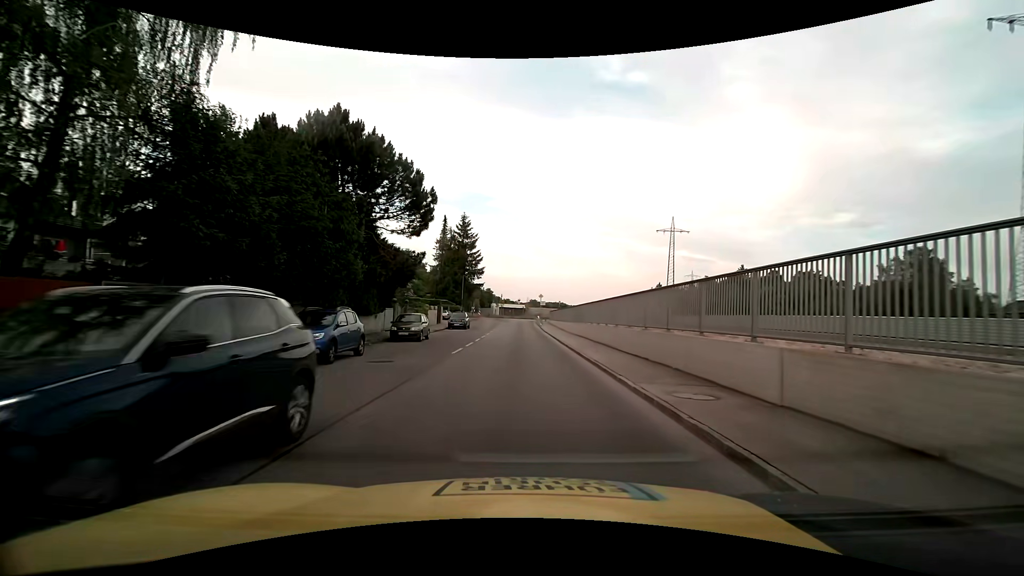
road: residential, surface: asphalt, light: Day
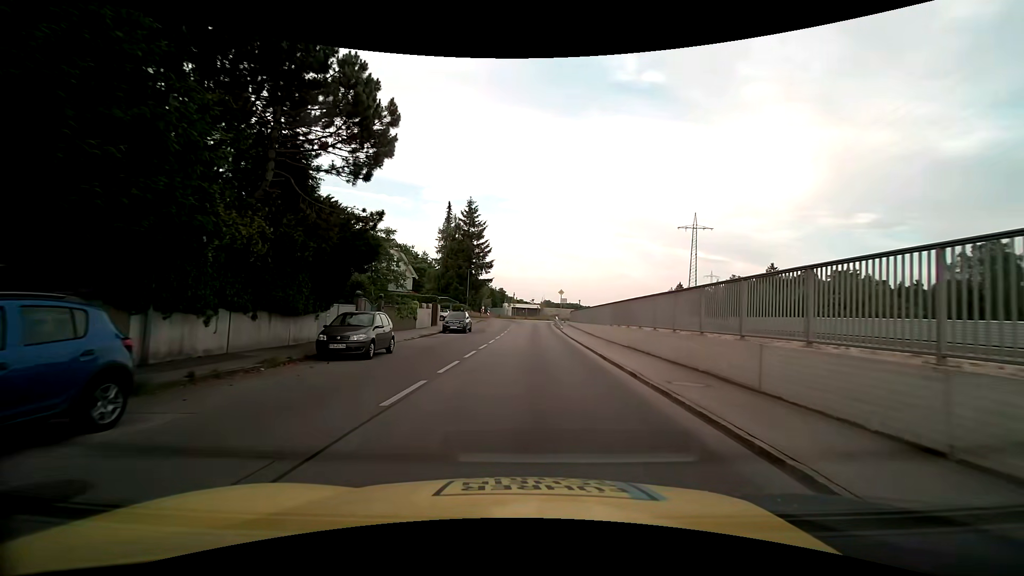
(-0.3, +10.9) m; -2°
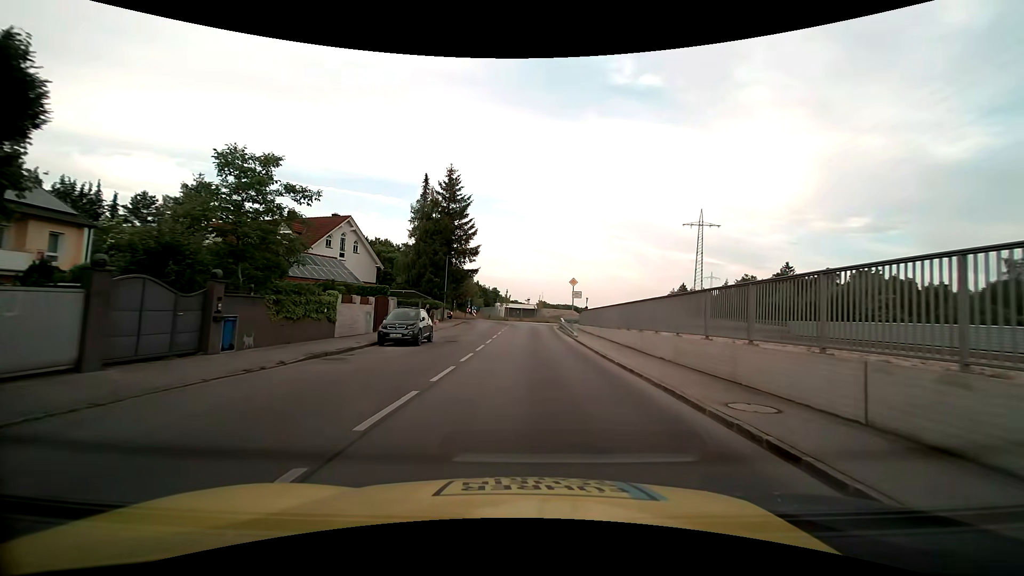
(0.0, +15.2) m; 0°
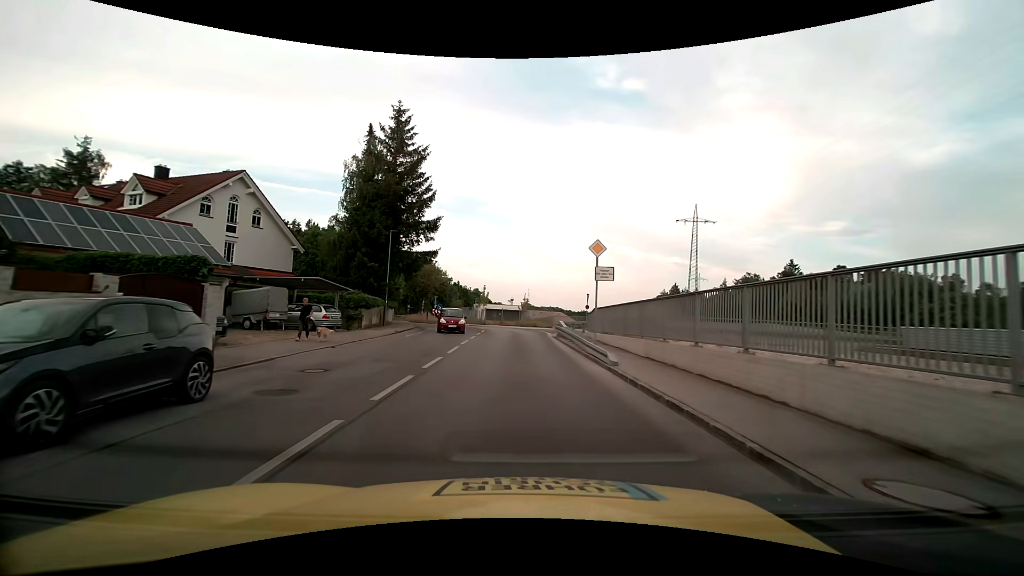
(+0.4, +16.2) m; +3°
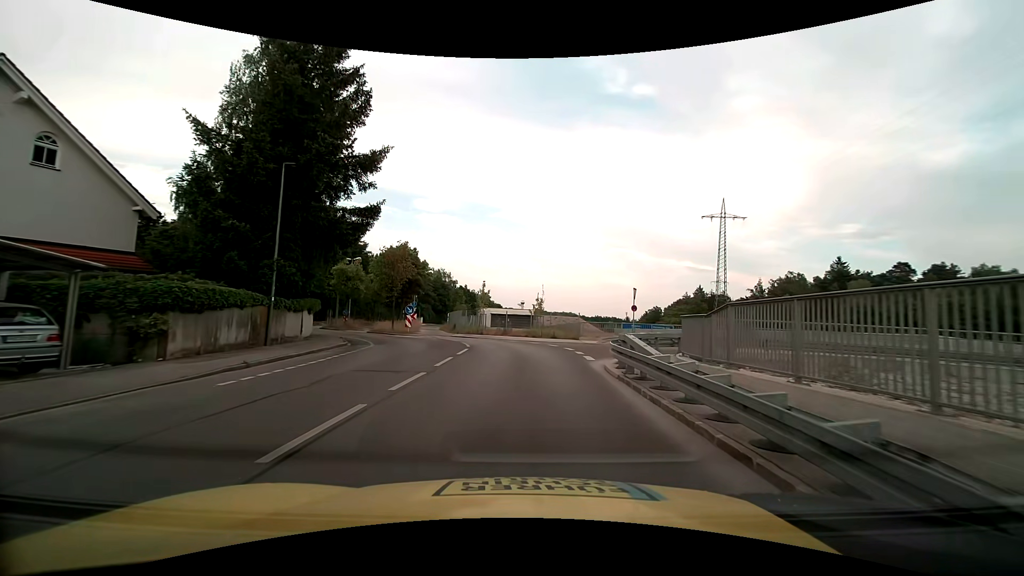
(-0.1, +16.9) m; -2°
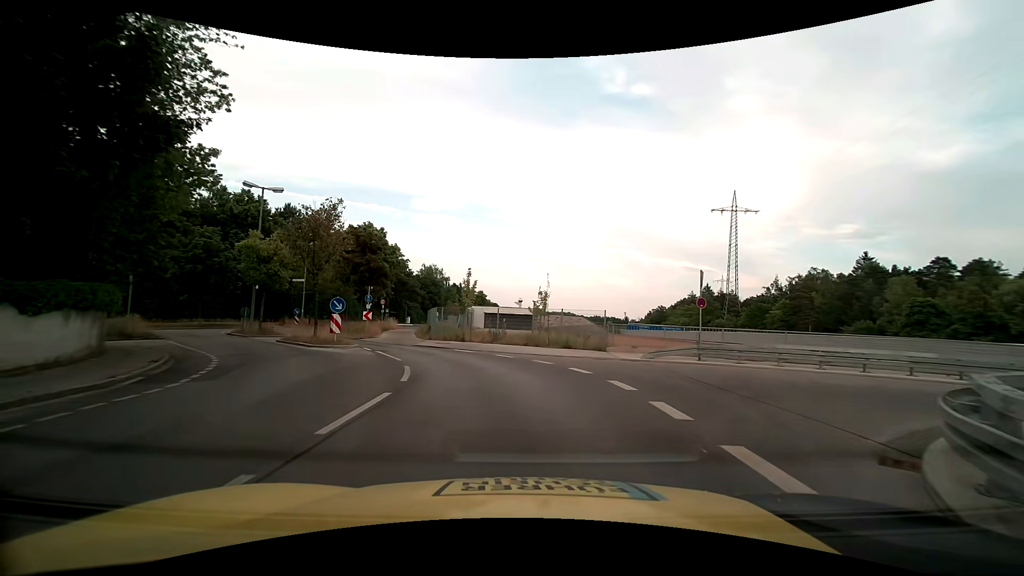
(0.0, +12.3) m; +1°
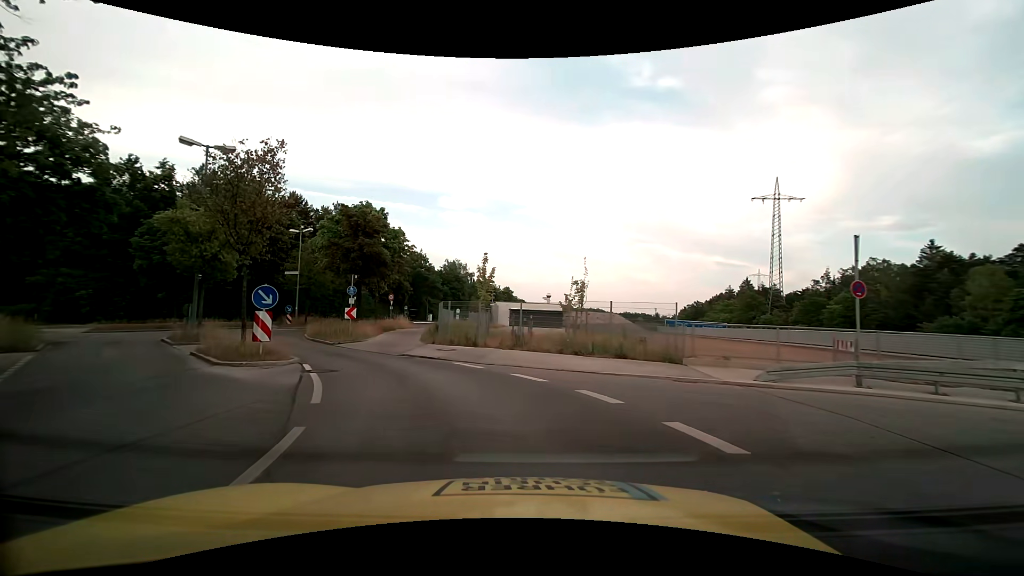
(-0.1, +7.6) m; -4°
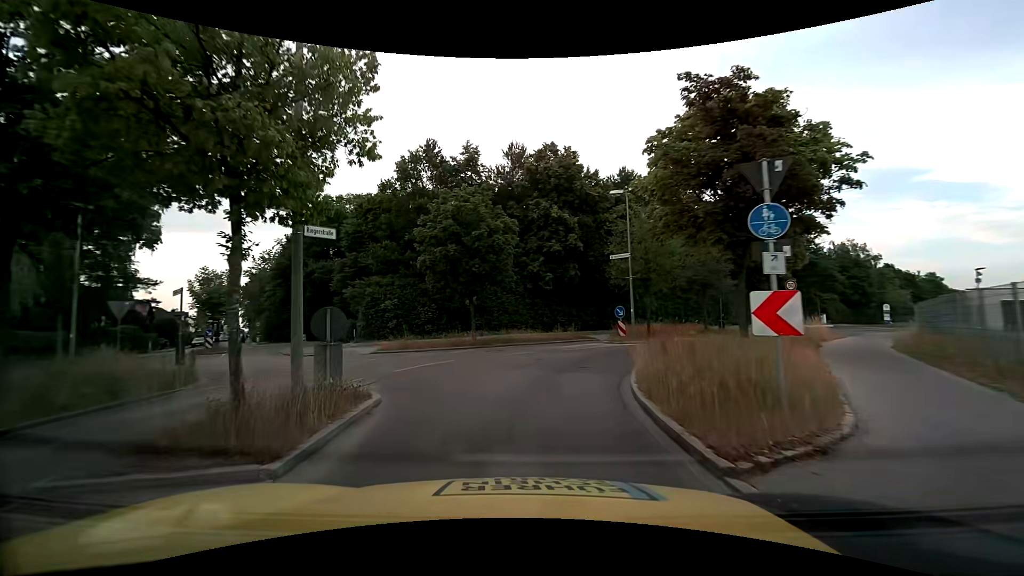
(-5.4, +17.5) m; -38°
(0, +10) (+3, +19) (+9, +27) (+16, +35) (+22, +42) (+28, +50) (+35, +58) (+41, +65) (+48, +72) (+56, +79) m
